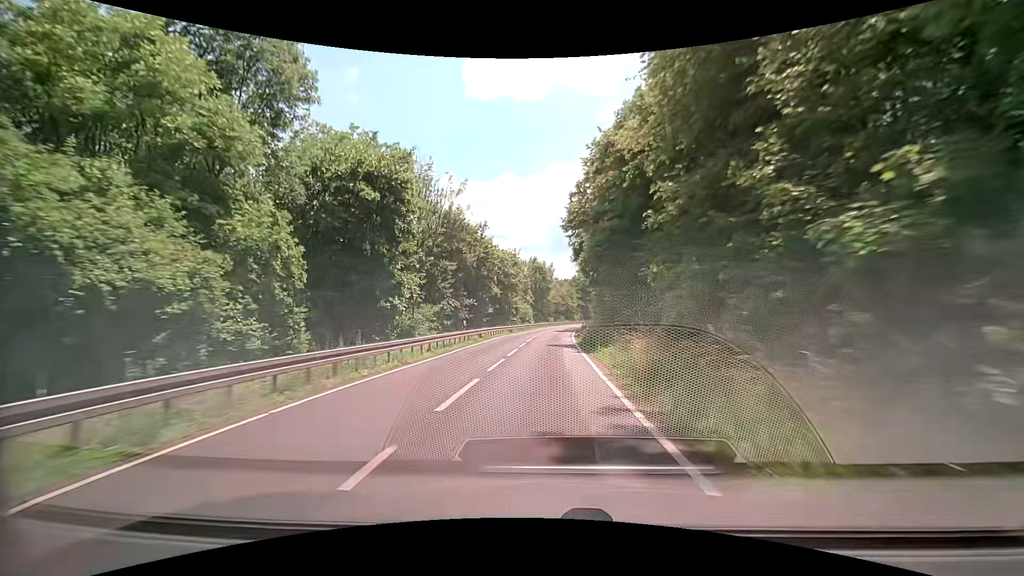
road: secondary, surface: asphalt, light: Day
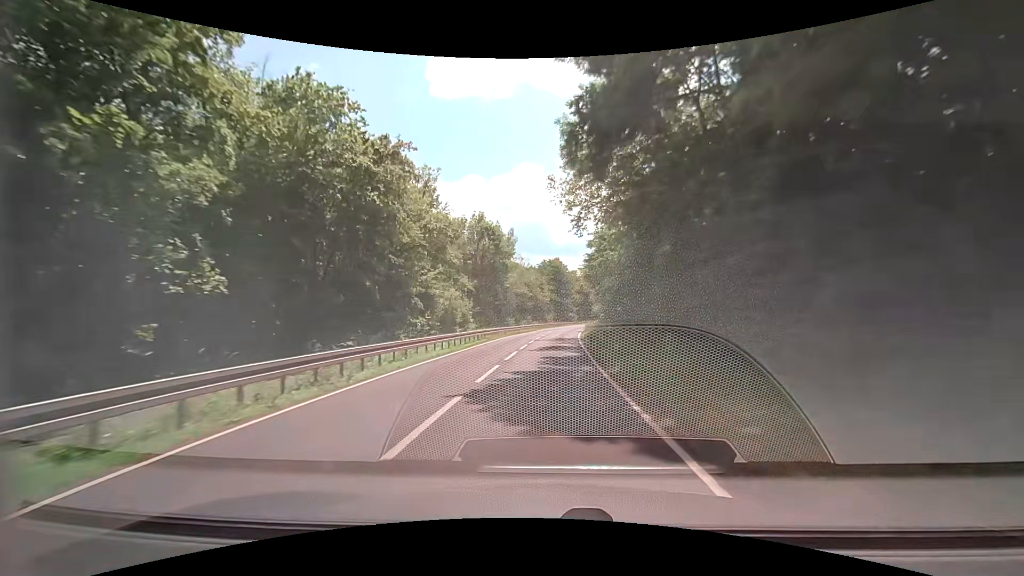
(+1.7, +50.3) m; +4°
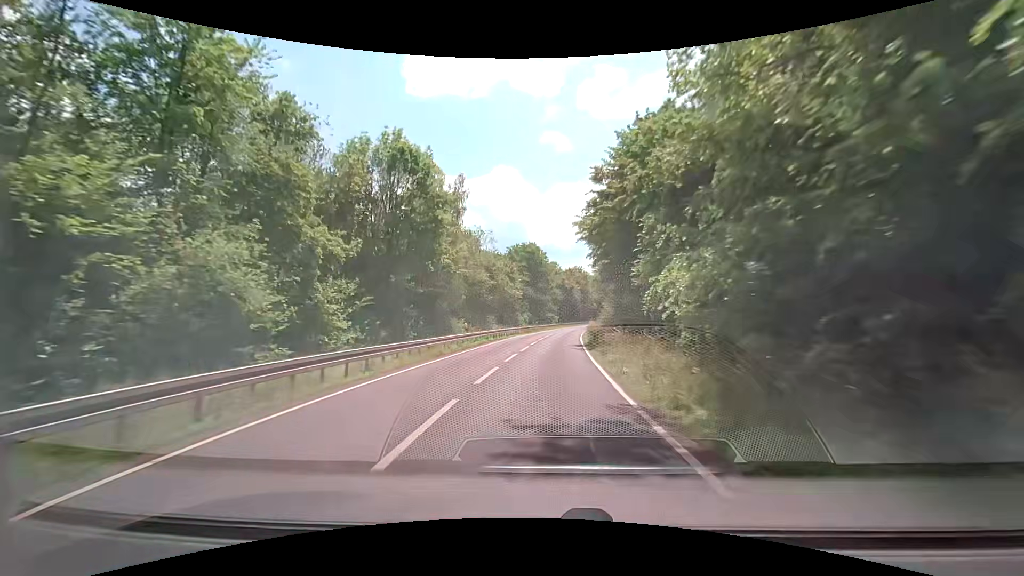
(+0.6, +30.2) m; +3°
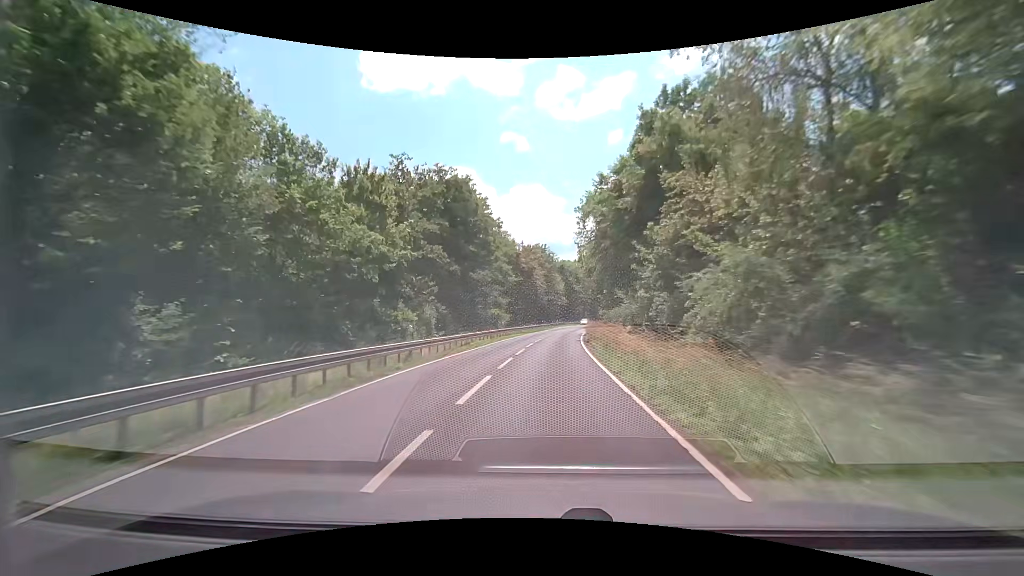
(+2.0, +50.4) m; +5°
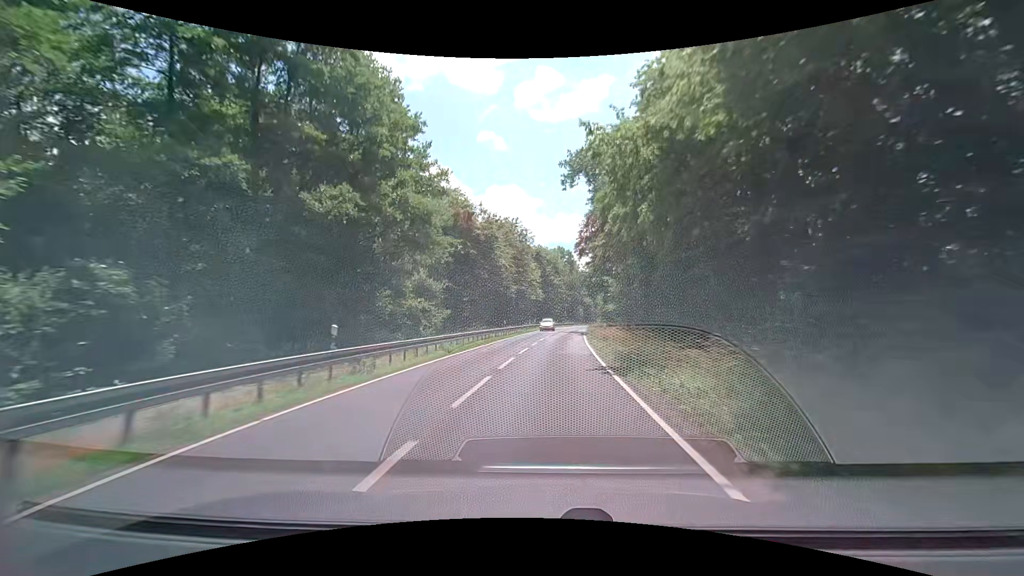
(+0.7, +30.4) m; +3°
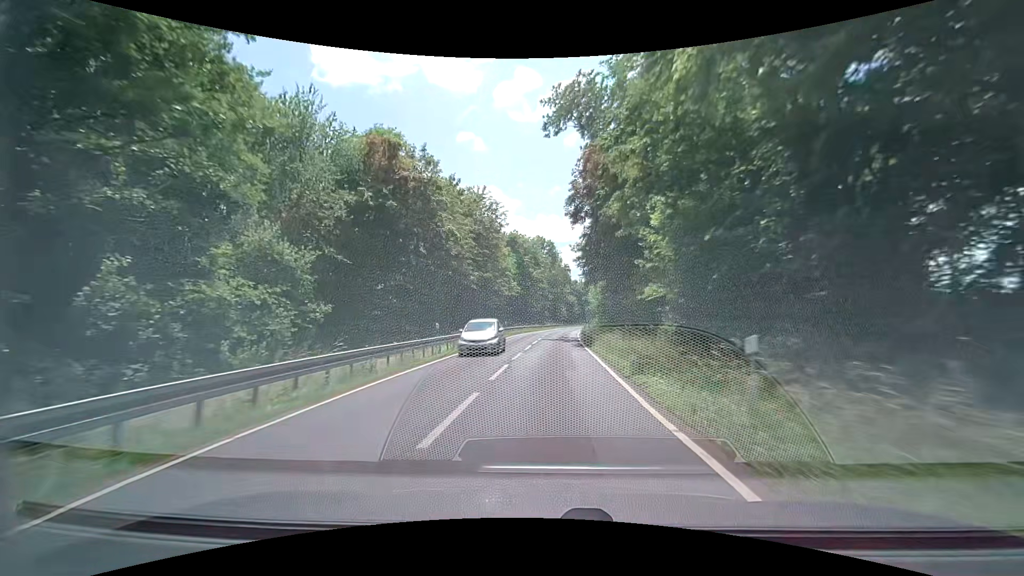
(+0.4, +20.2) m; +3°
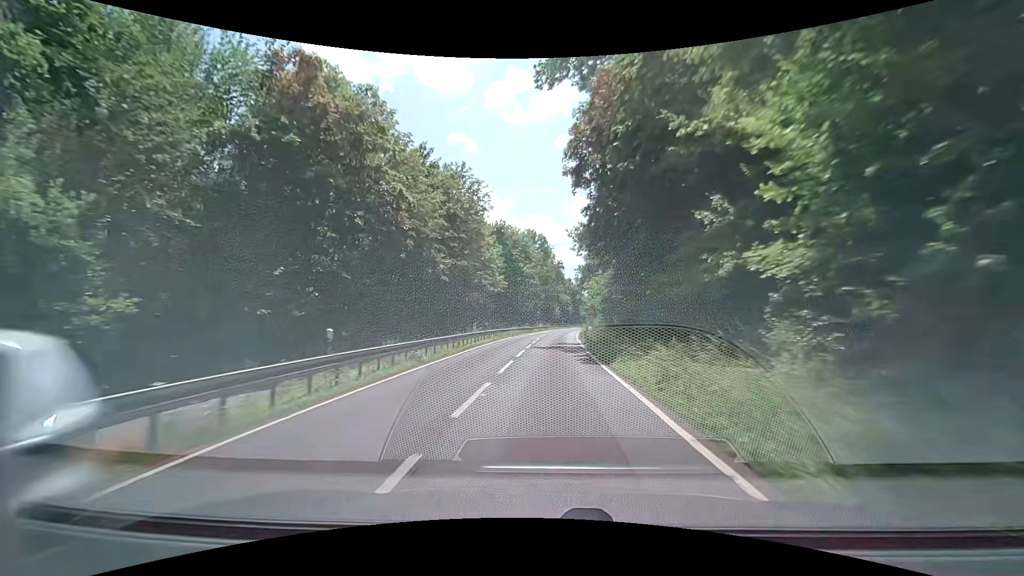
(0.0, +10.1) m; 0°
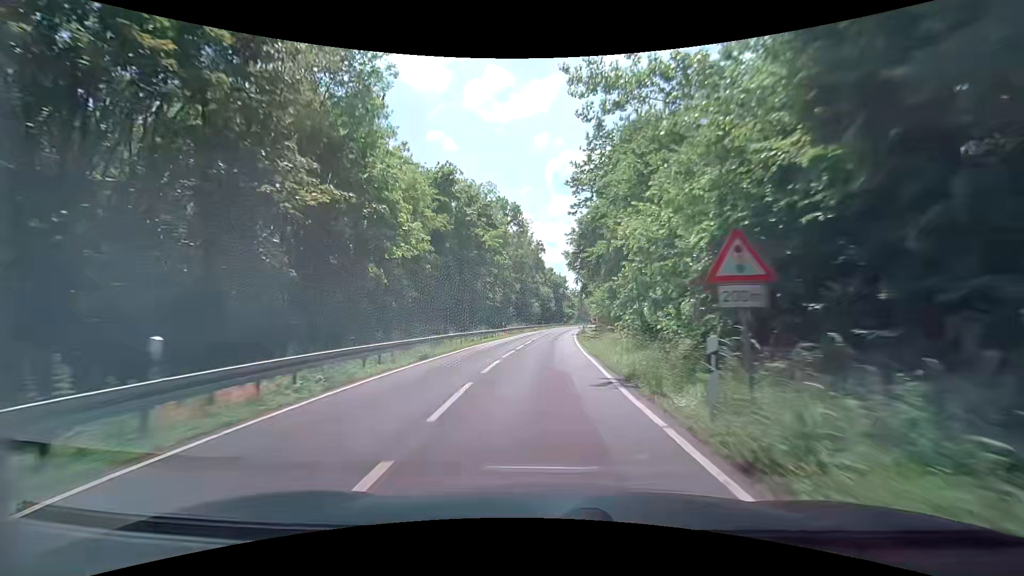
(+0.5, +30.3) m; +2°
